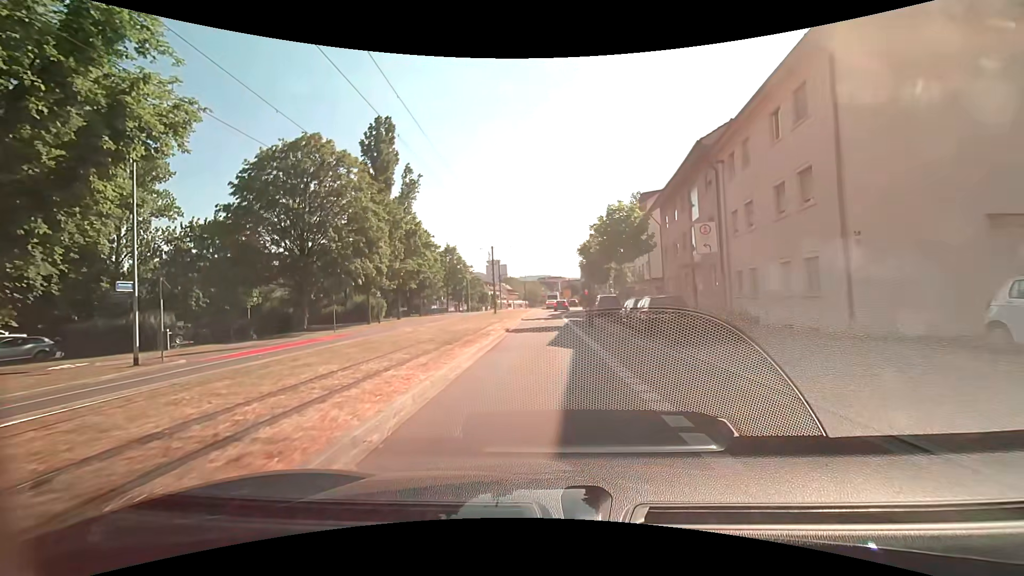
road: secondary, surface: asphalt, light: Day
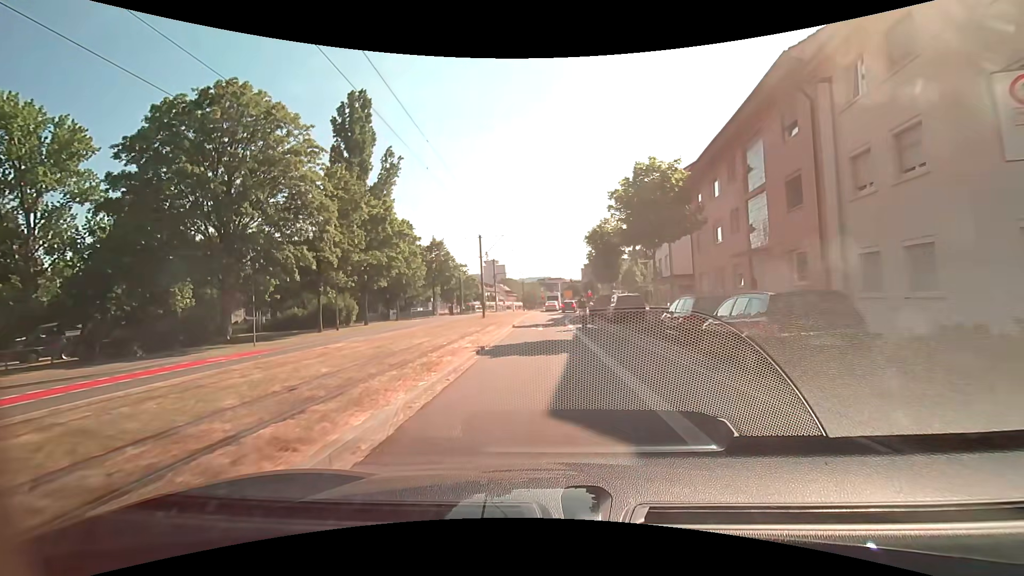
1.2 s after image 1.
(0.0, +9.5) m; 0°
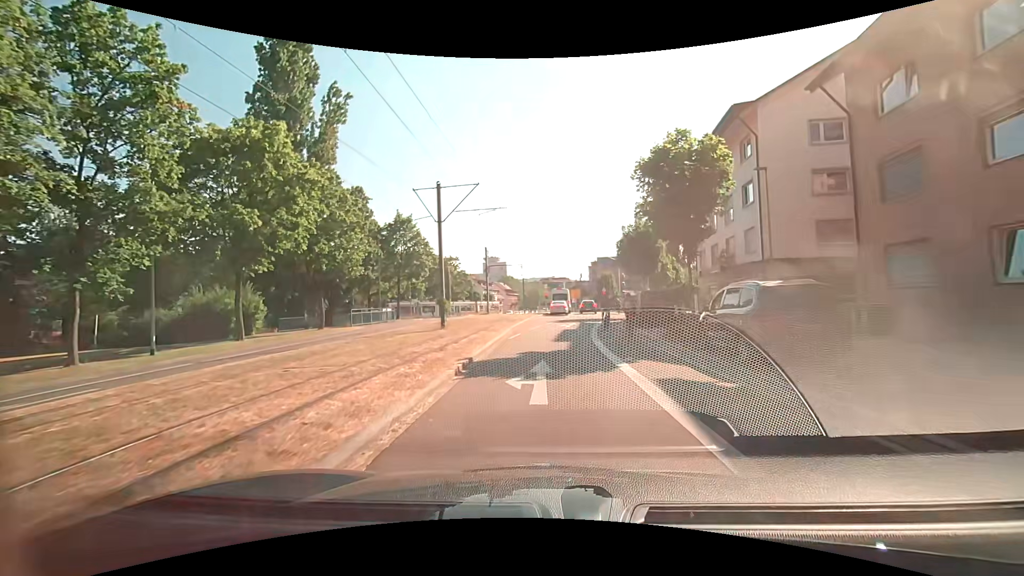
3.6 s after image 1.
(-0.2, +18.4) m; -1°
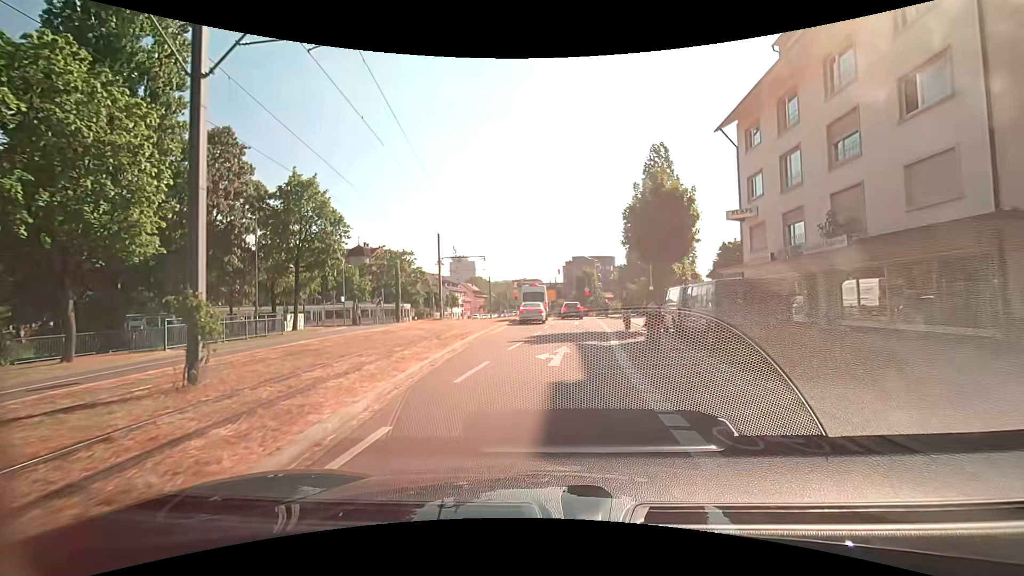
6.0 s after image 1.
(+0.2, +15.8) m; +3°
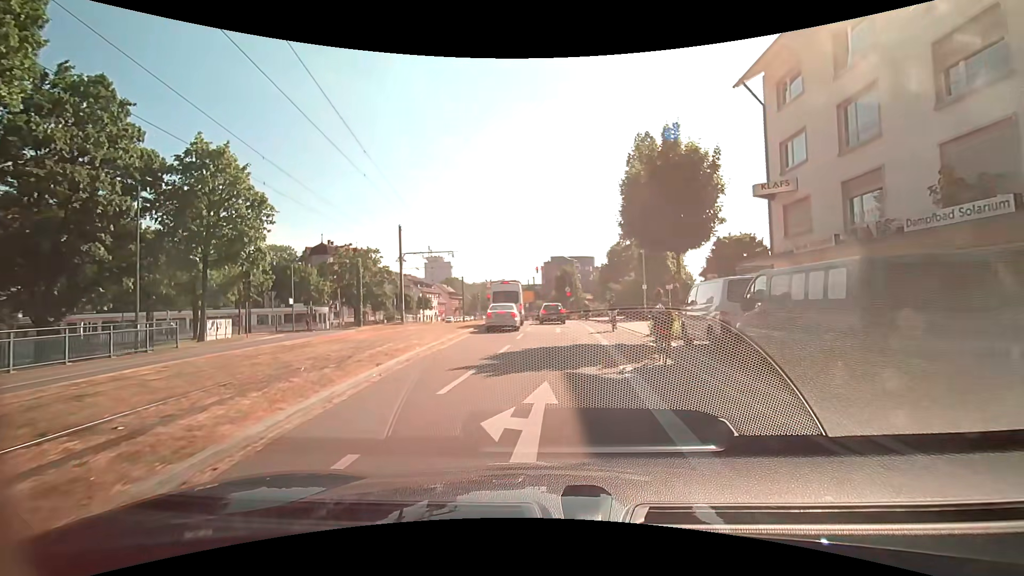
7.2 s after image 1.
(+0.1, +6.8) m; +2°
